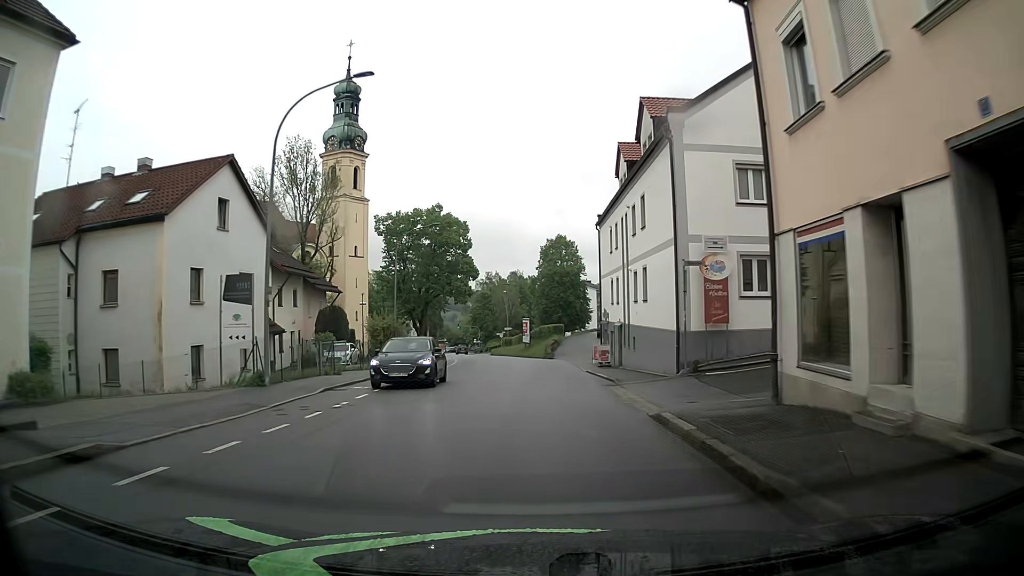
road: tertiary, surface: asphalt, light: Day
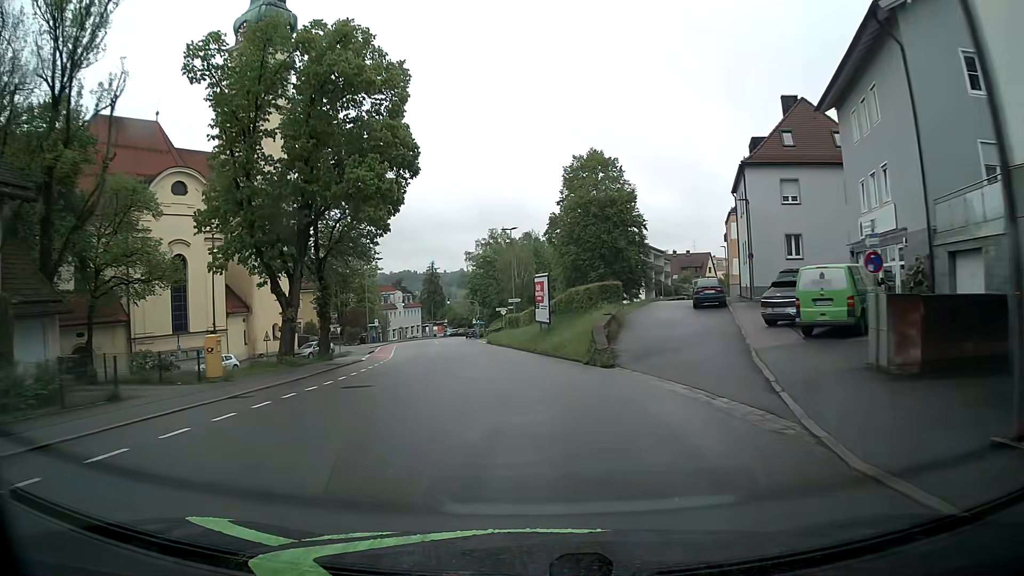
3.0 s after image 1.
(-0.3, +38.9) m; -2°
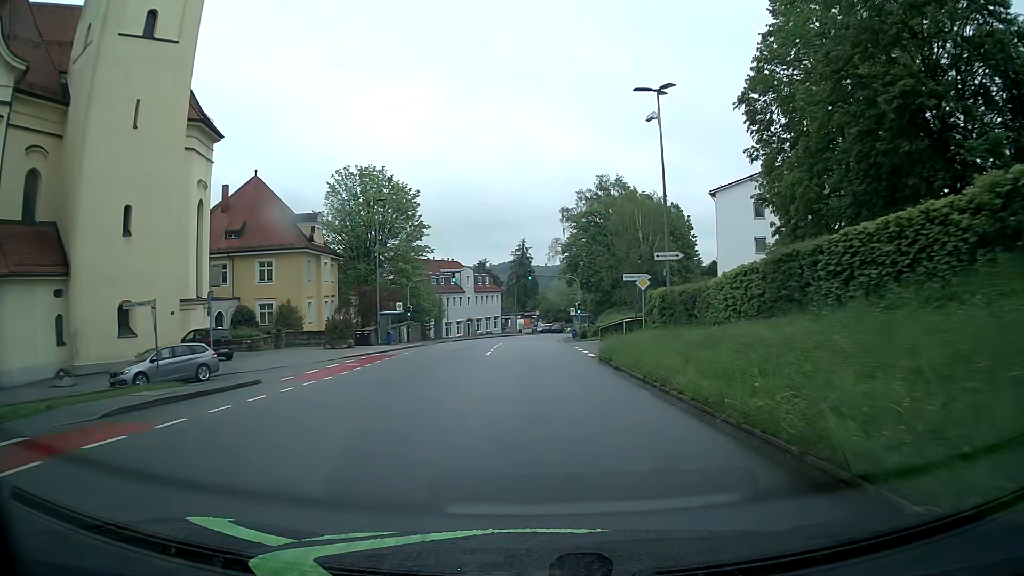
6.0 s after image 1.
(-2.9, +38.2) m; -9°
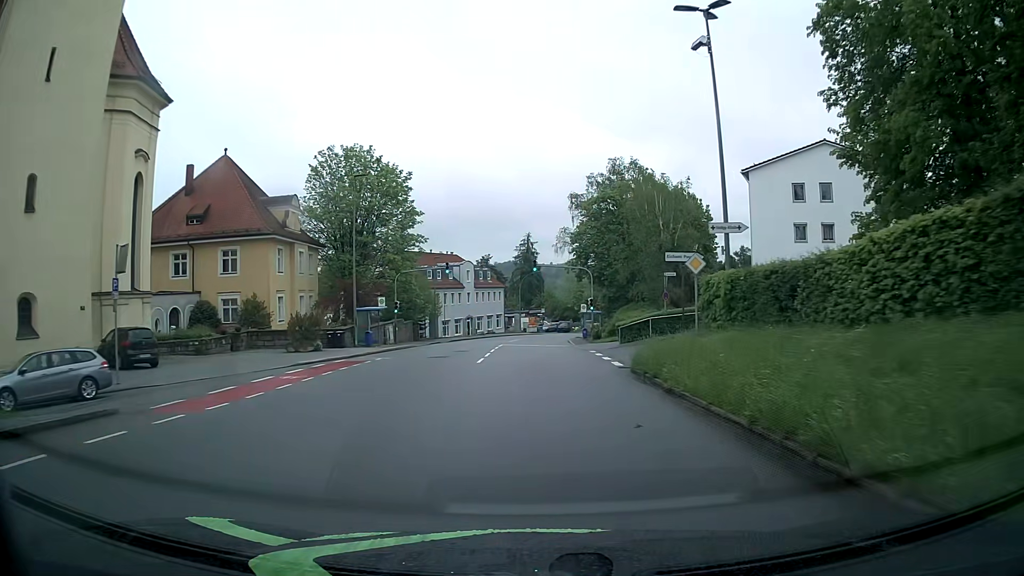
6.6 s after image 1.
(+0.1, +7.6) m; +1°
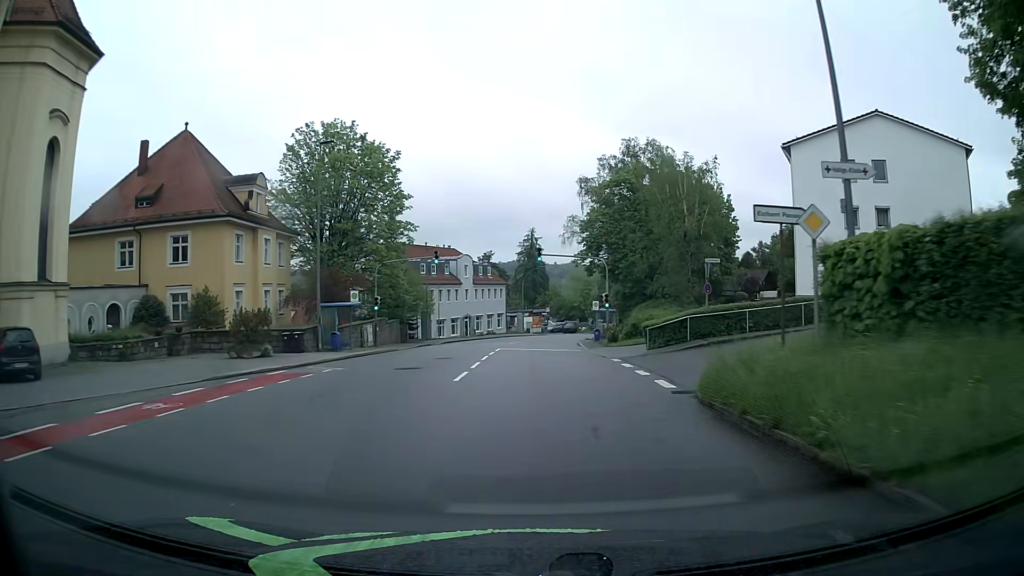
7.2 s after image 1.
(-0.1, +7.6) m; -1°
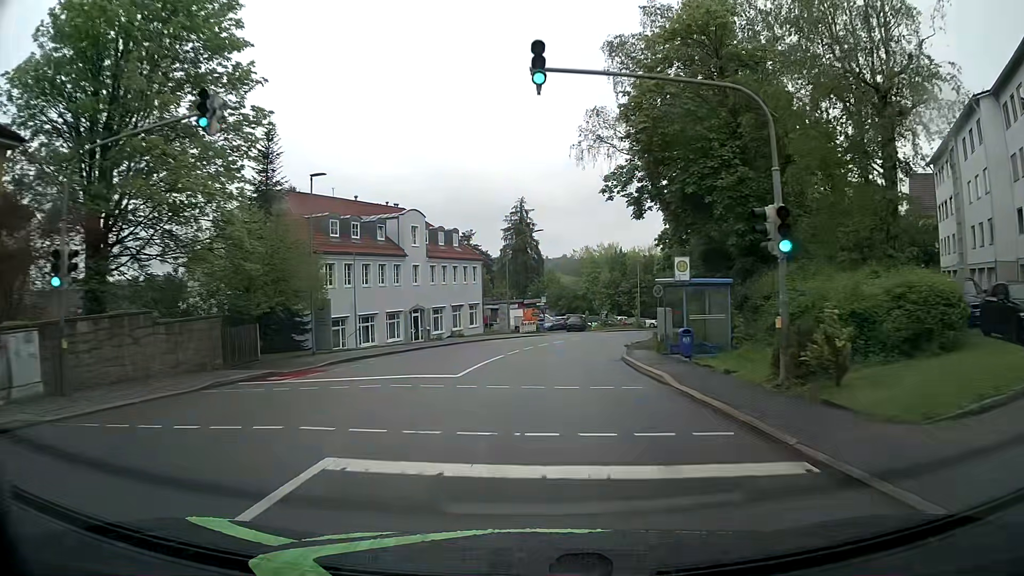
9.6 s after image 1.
(+0.2, +30.4) m; +1°
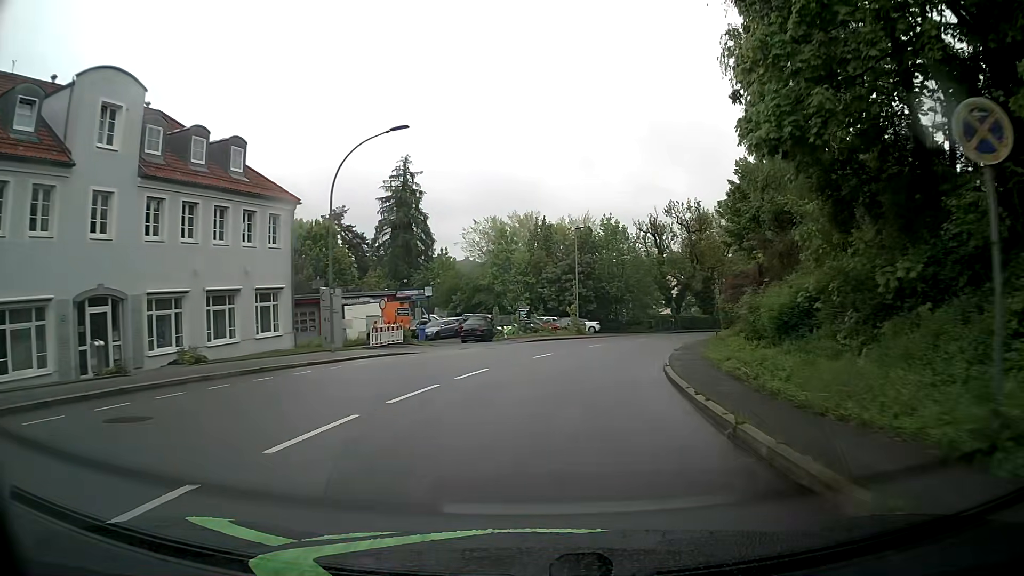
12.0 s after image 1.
(+1.5, +30.5) m; +8°
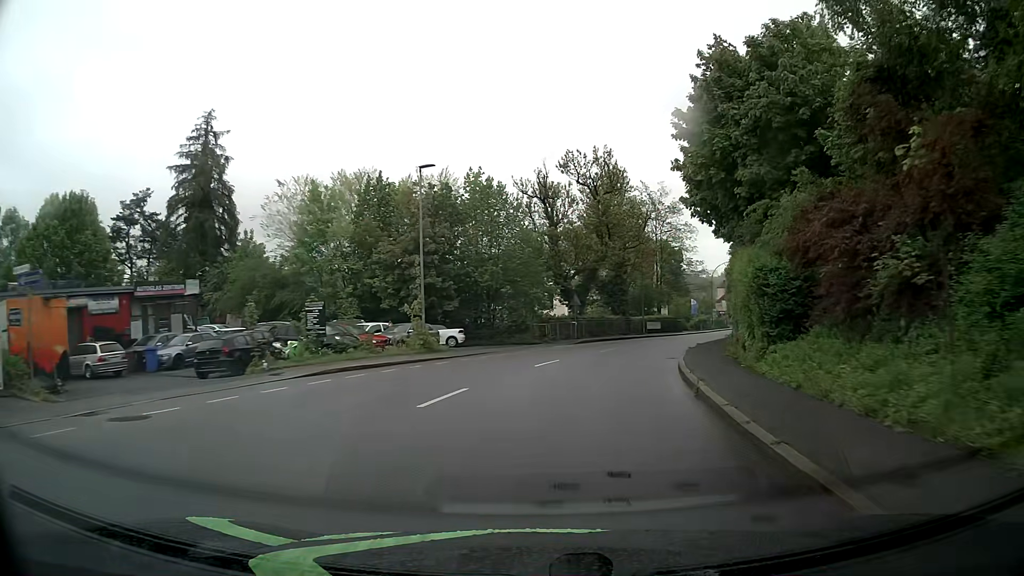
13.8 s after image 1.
(+2.2, +22.7) m; +12°
(0, +10) (+2, +20) (+4, +30) (+8, +39) (+12, +48) (+17, +57) (+21, +66) (+26, +75) (+30, +84) (+34, +93) m
